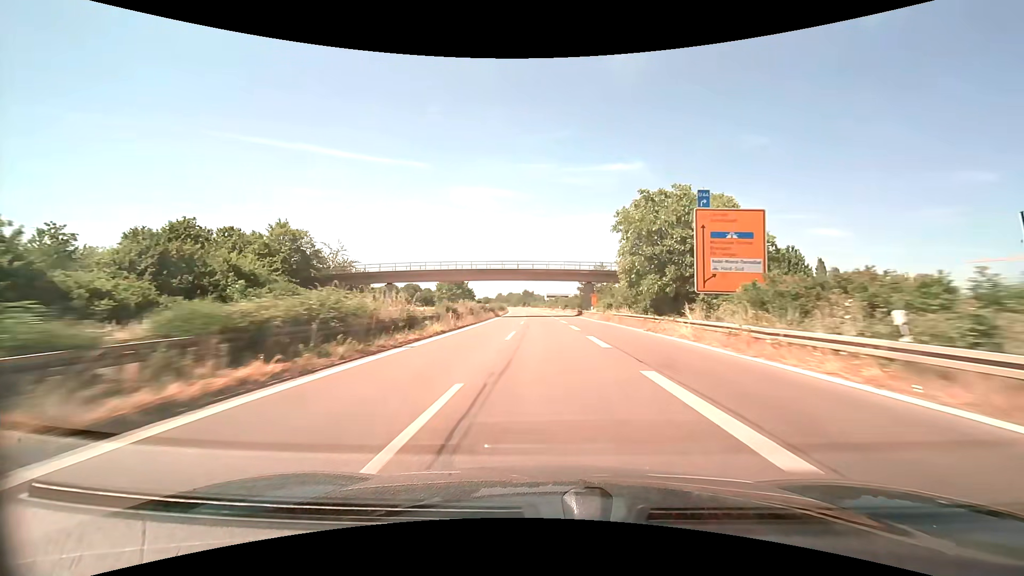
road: trunk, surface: asphalt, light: Day
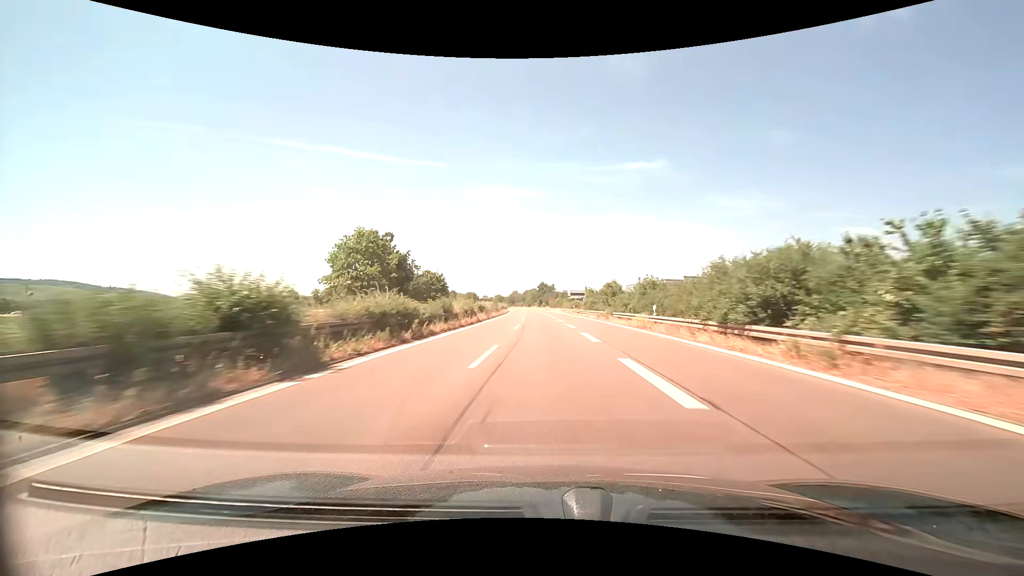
(-1.8, +81.5) m; -3°
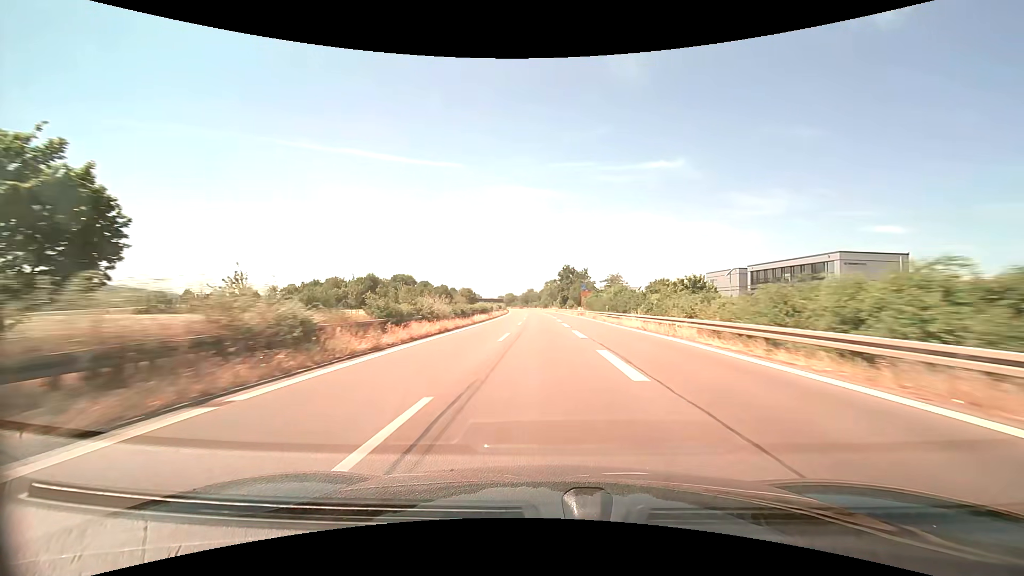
(-1.5, +81.5) m; -2°
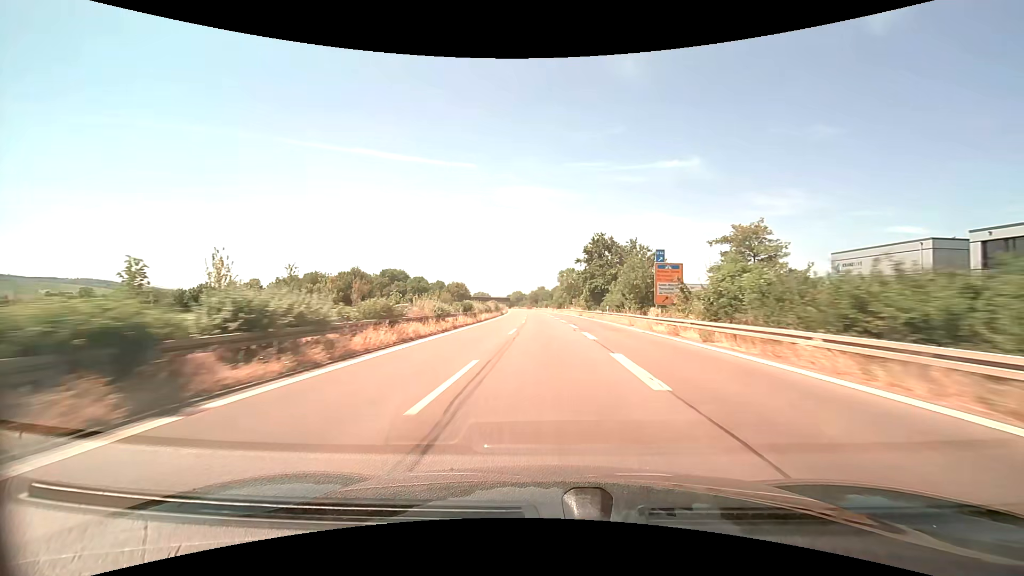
(-0.5, +48.9) m; -1°
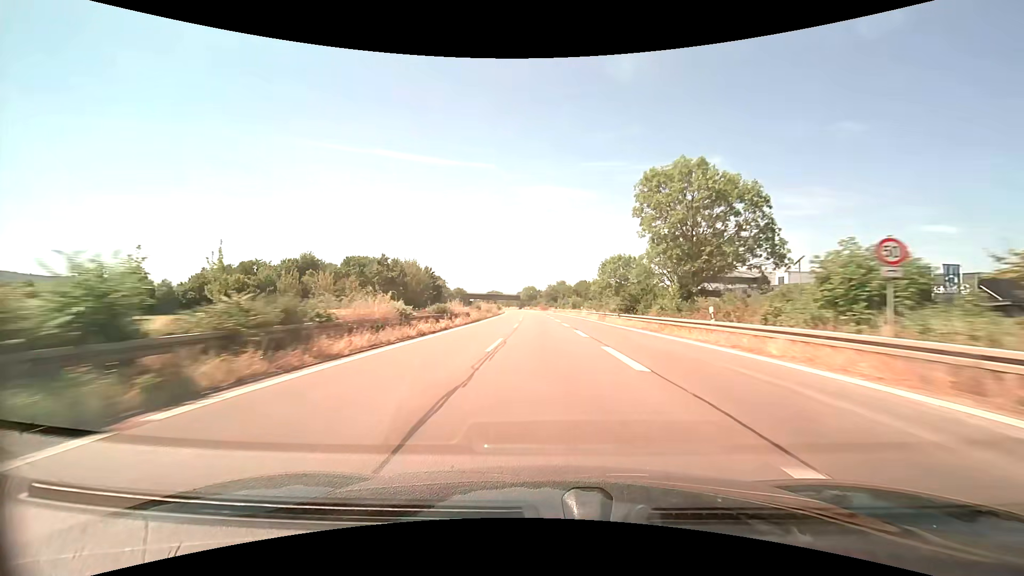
(-1.6, +81.5) m; -2°
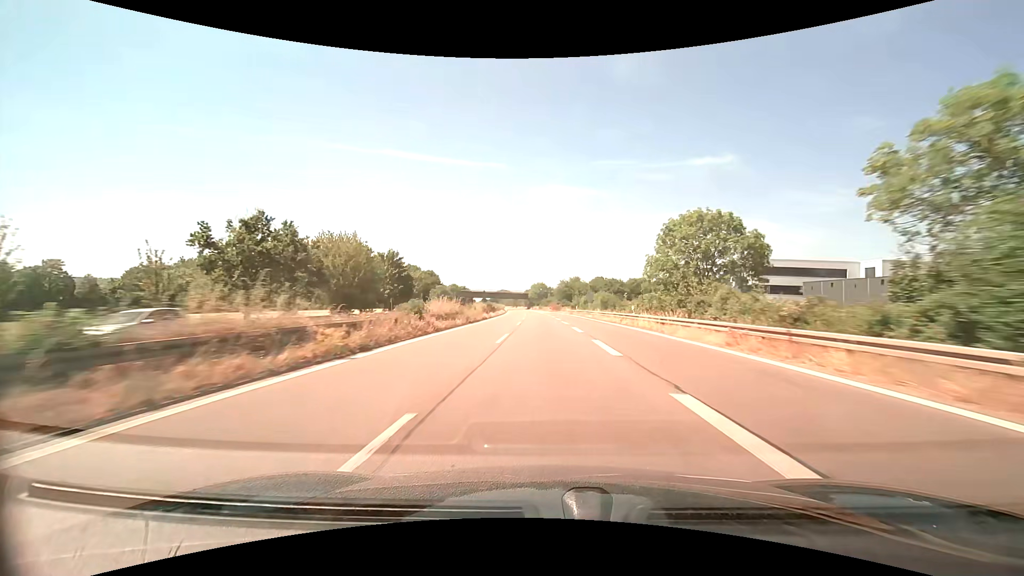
(-0.4, +32.6) m; -1°
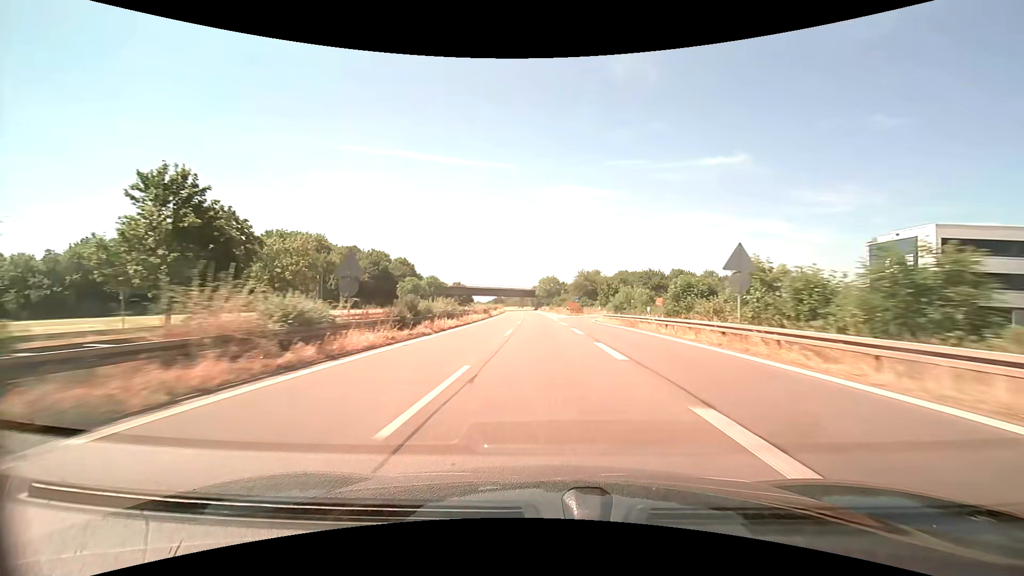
(-0.5, +48.9) m; -1°
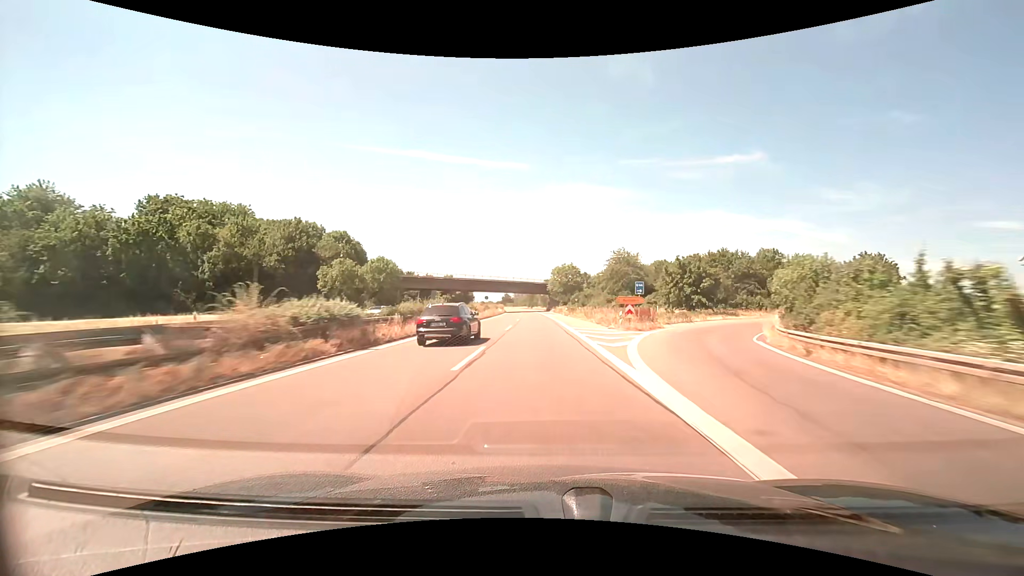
(-0.6, +48.9) m; -1°
(0, +10) (0, +20) (0, +30) (-1, +40) (-1, +50) (-1, +60) (-2, +70) (-2, +80) (-3, +90) (-3, +100) m
